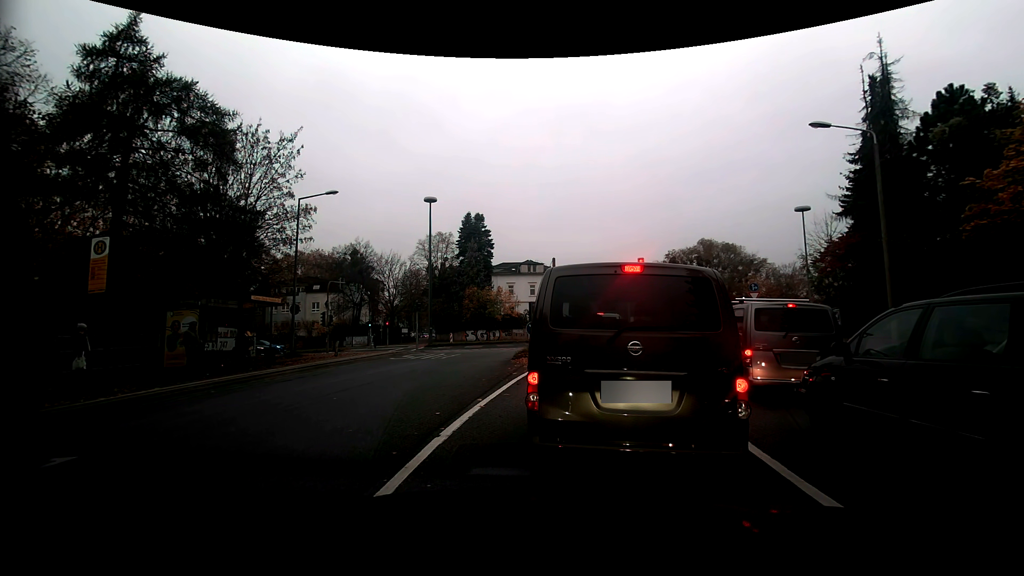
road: tertiary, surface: asphalt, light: Day
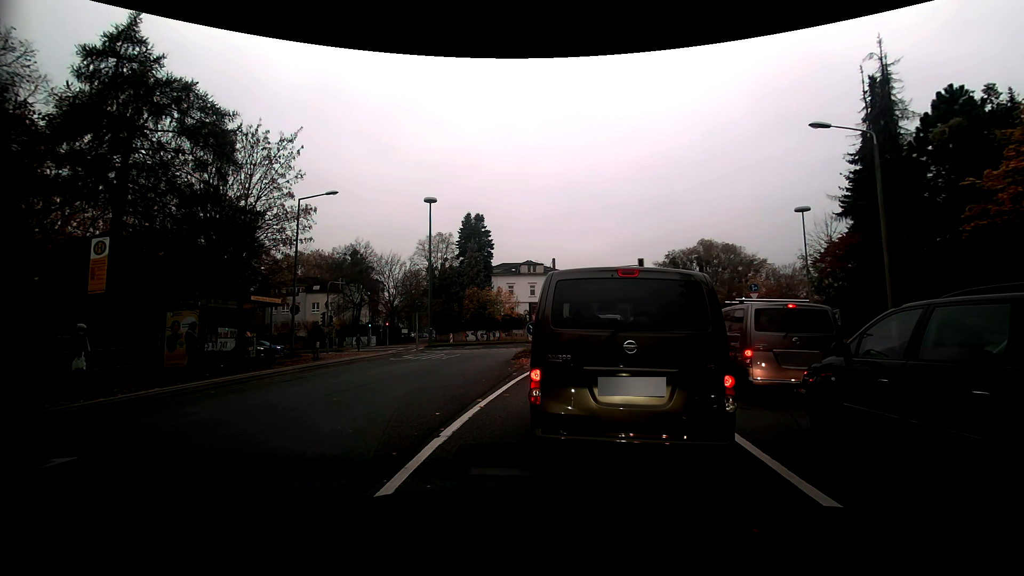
(0.0, 0.0) m; 0°
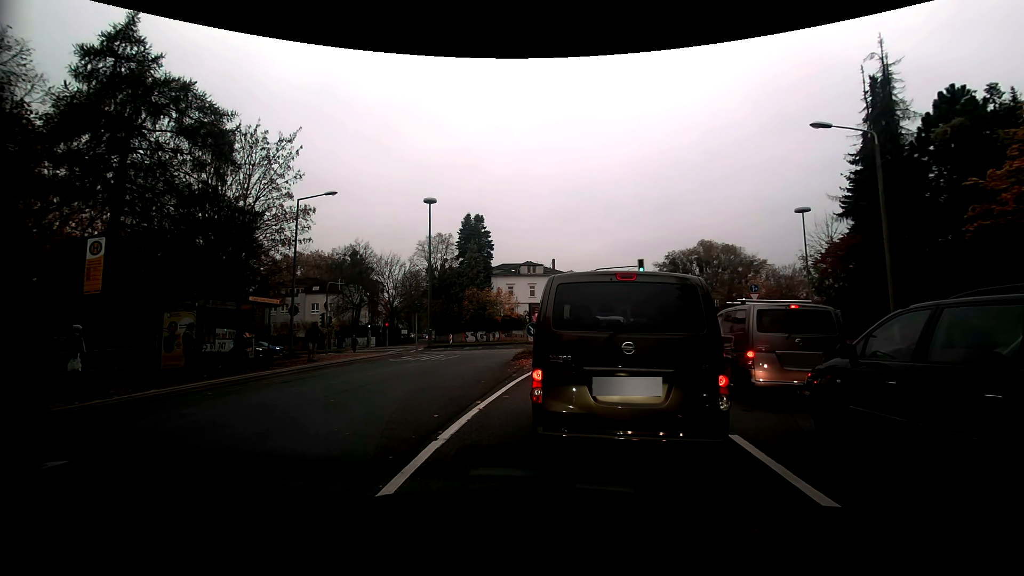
(0.0, +0.1) m; 0°
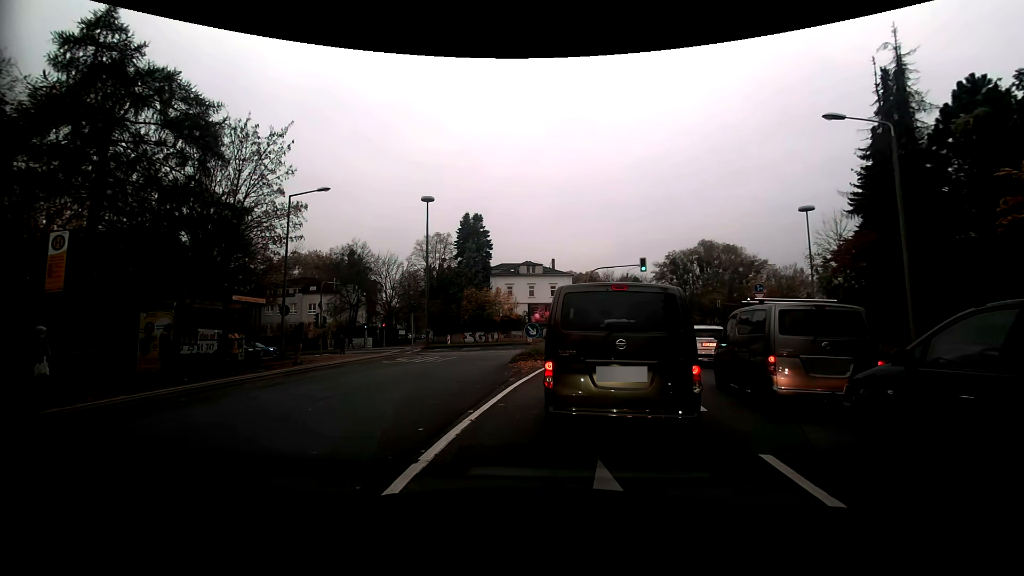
(0.0, +1.1) m; +2°
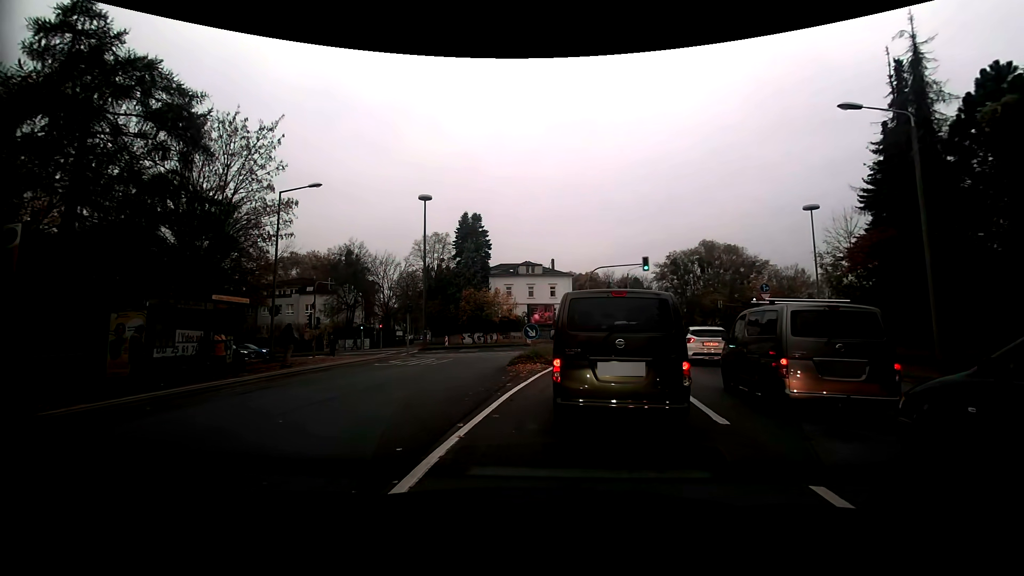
(0.0, +1.1) m; -2°
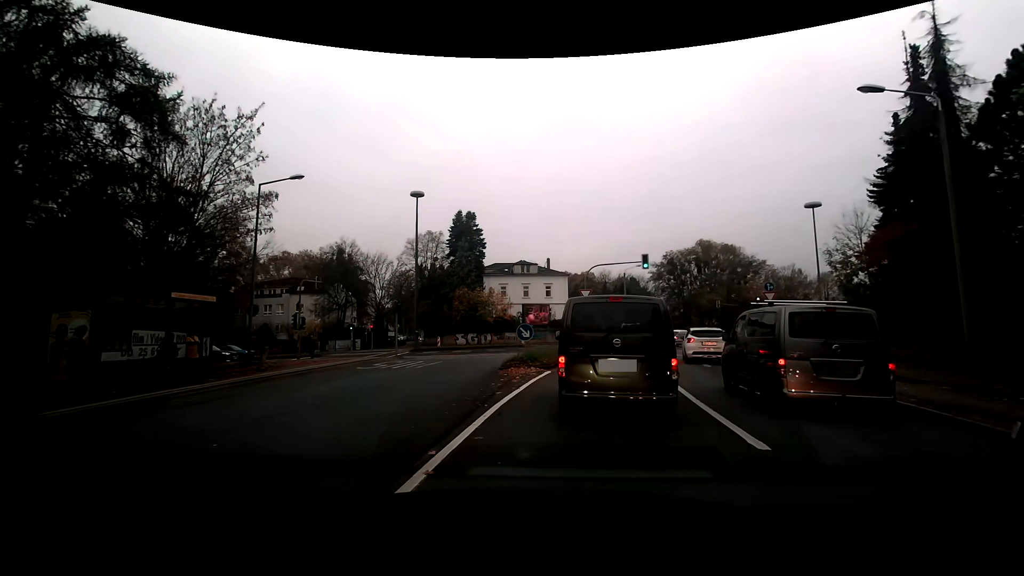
(0.0, +1.6) m; +1°
